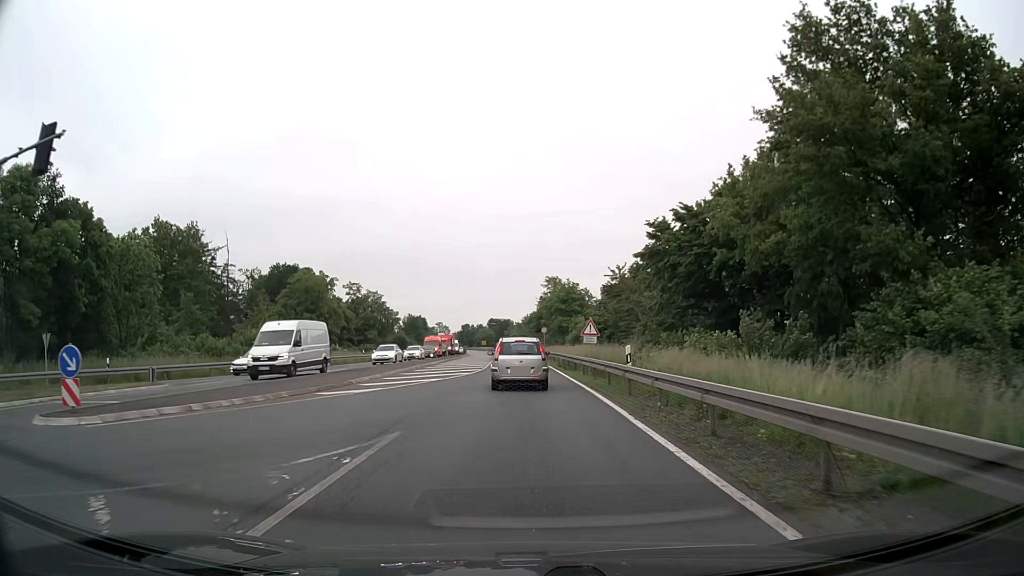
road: primary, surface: asphalt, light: Day
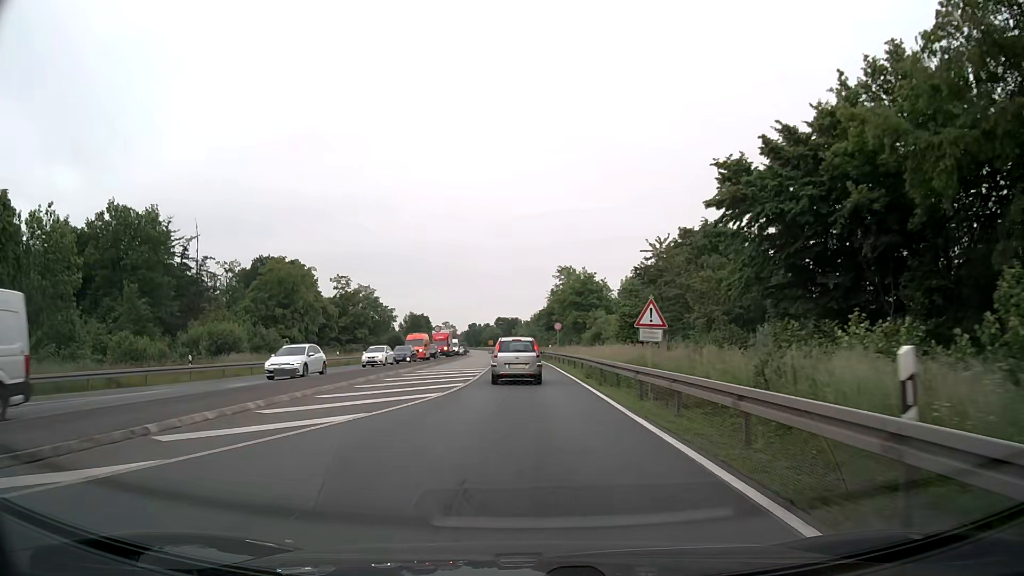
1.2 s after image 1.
(0.0, +13.7) m; -1°
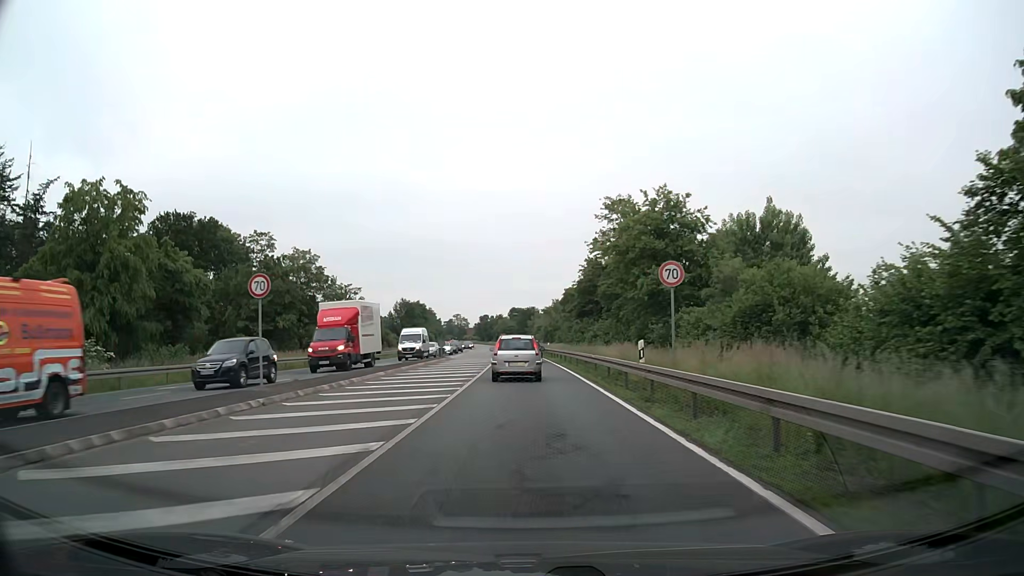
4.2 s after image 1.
(-0.4, +41.4) m; -1°
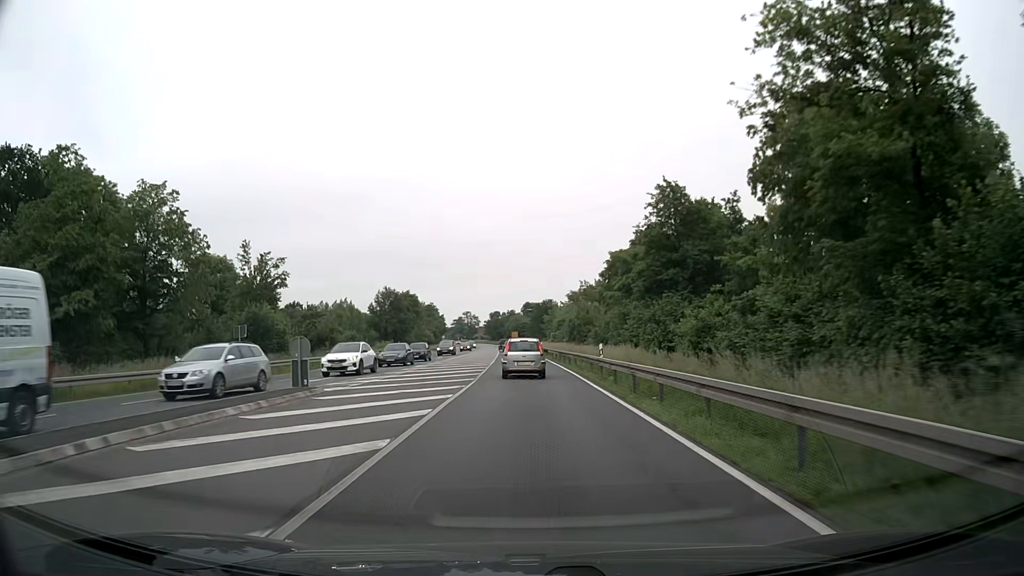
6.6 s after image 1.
(-0.3, +37.0) m; -1°
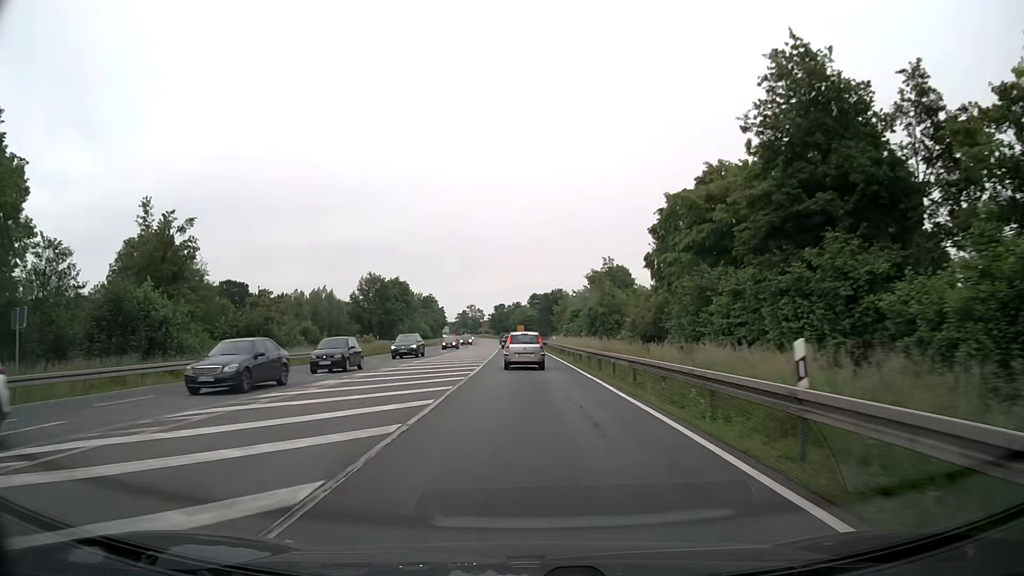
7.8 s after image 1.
(-0.1, +19.8) m; -1°
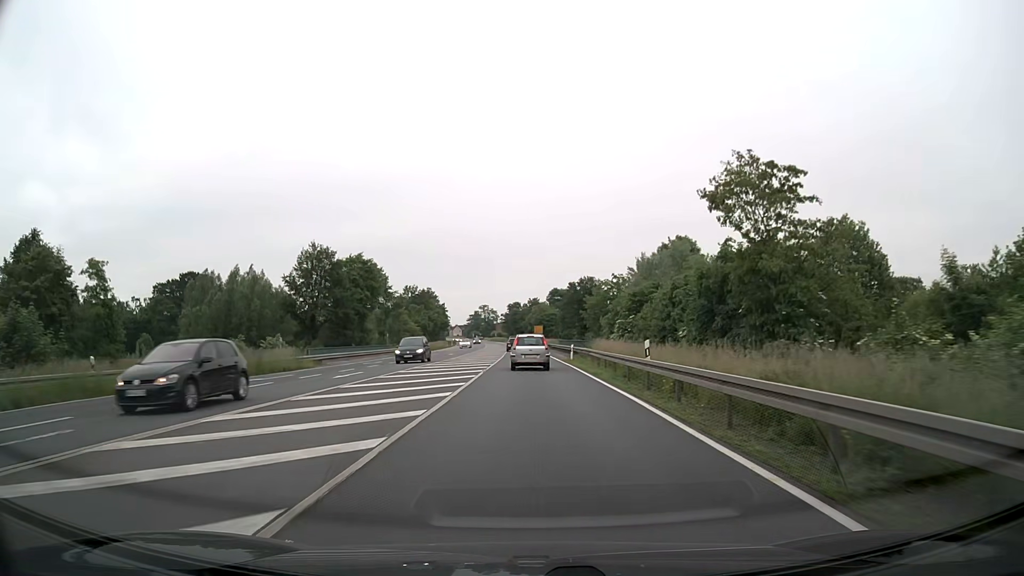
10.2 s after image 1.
(-0.3, +40.9) m; -1°
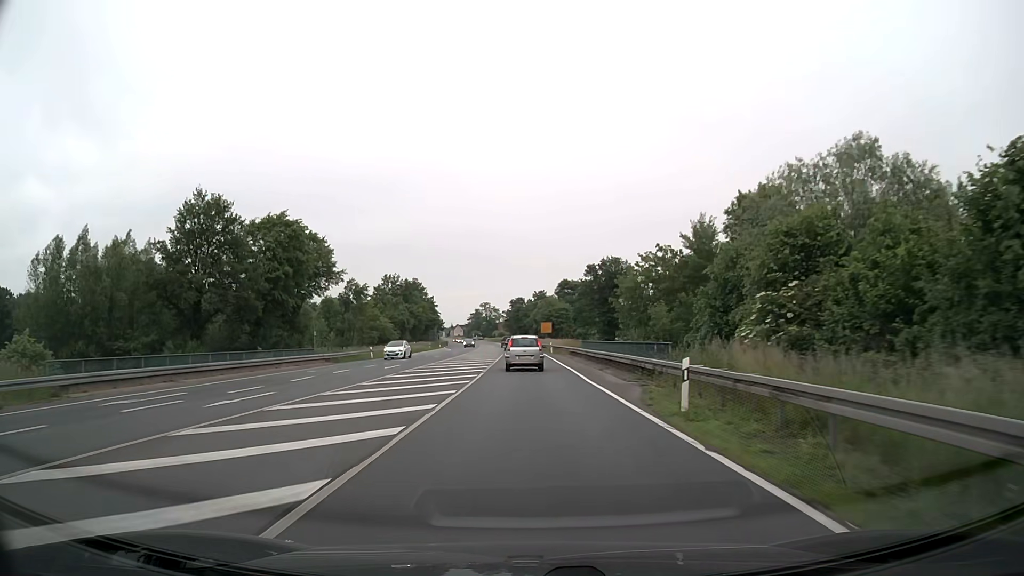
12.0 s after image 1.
(-0.1, +30.8) m; 0°
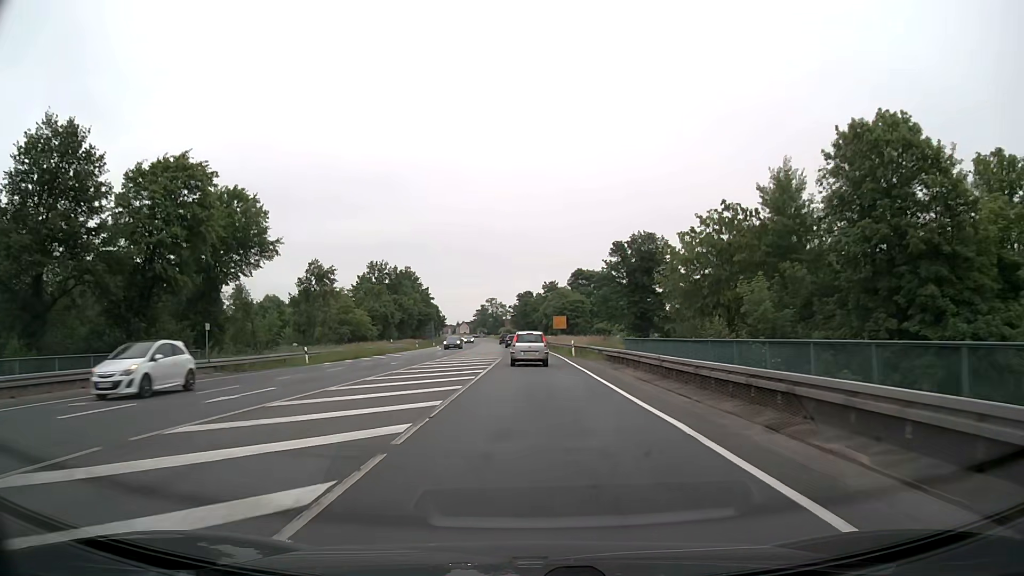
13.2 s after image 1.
(-0.2, +20.6) m; -1°
(0, +10) (0, +20) (0, +30) (0, +40) (0, +50) (0, +60) (0, +70) (0, +80) (-1, +90) (-2, +100) m
